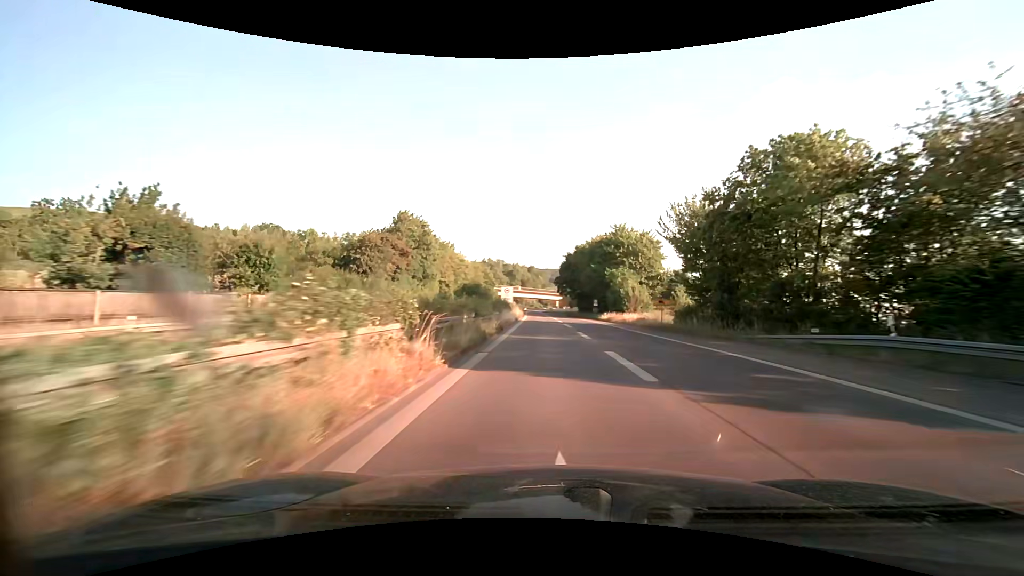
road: trunk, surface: asphalt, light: Day
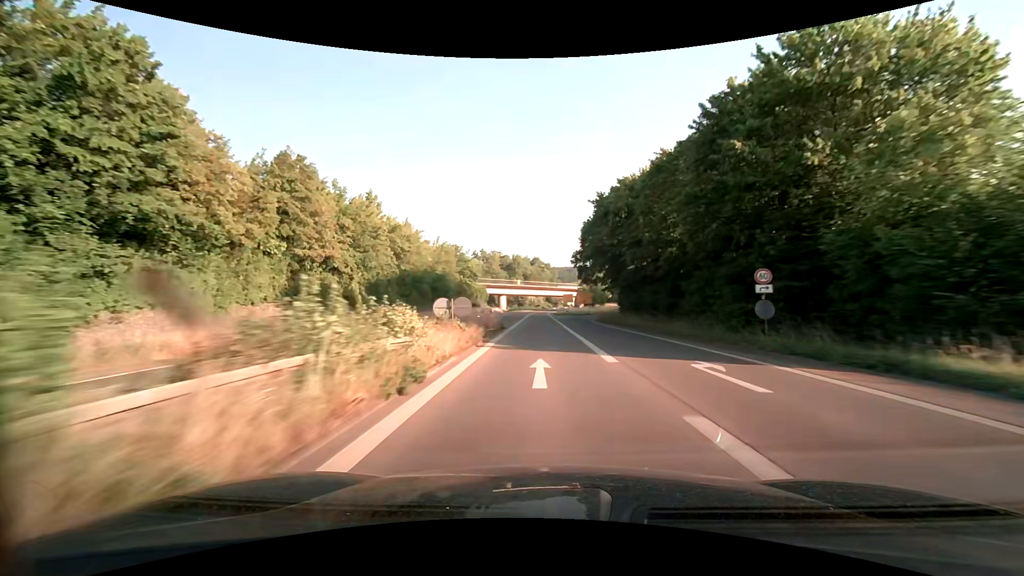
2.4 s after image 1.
(-0.4, +56.7) m; -1°
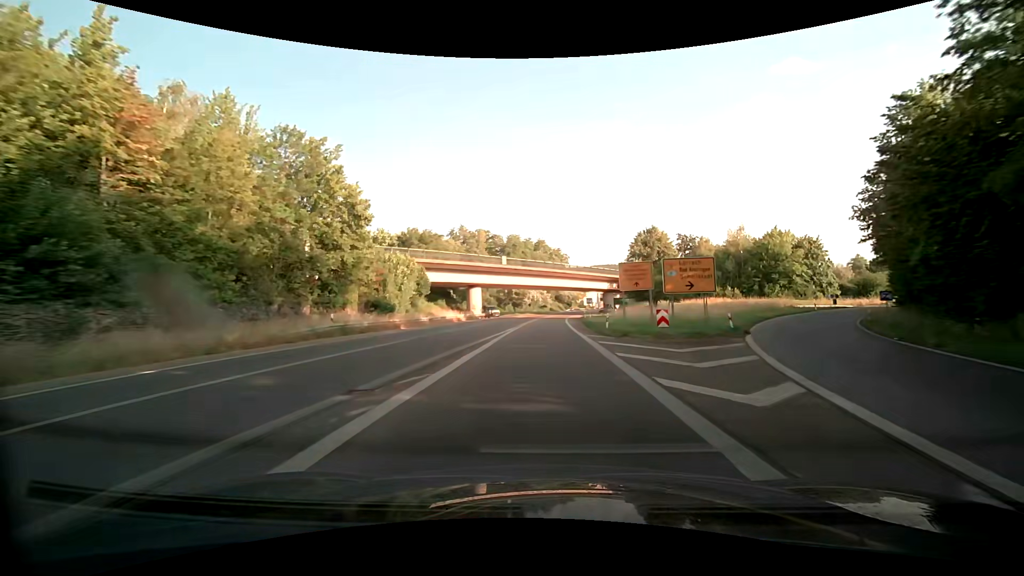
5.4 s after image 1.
(-0.7, +71.0) m; -1°
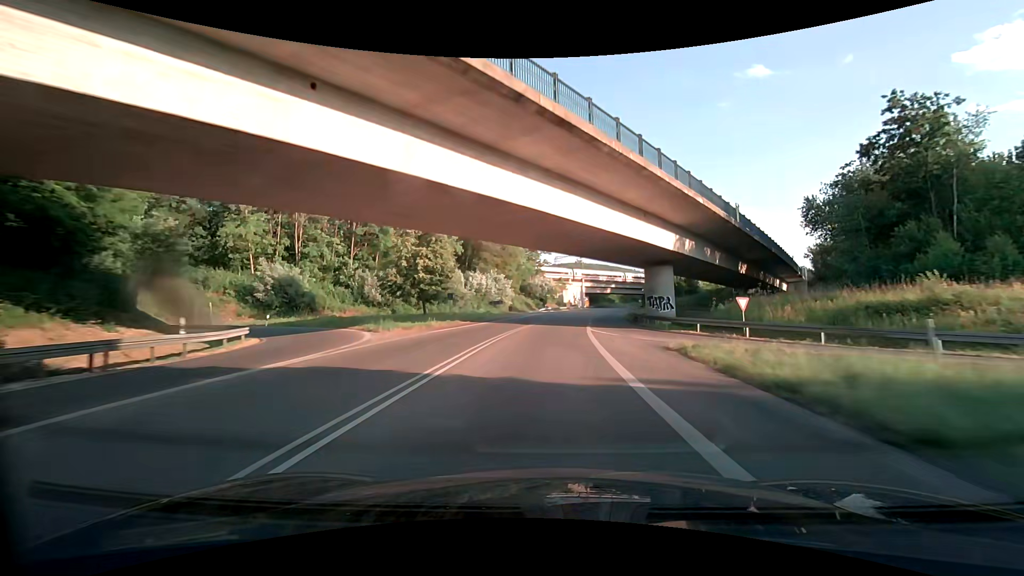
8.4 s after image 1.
(+1.8, +70.9) m; +4°
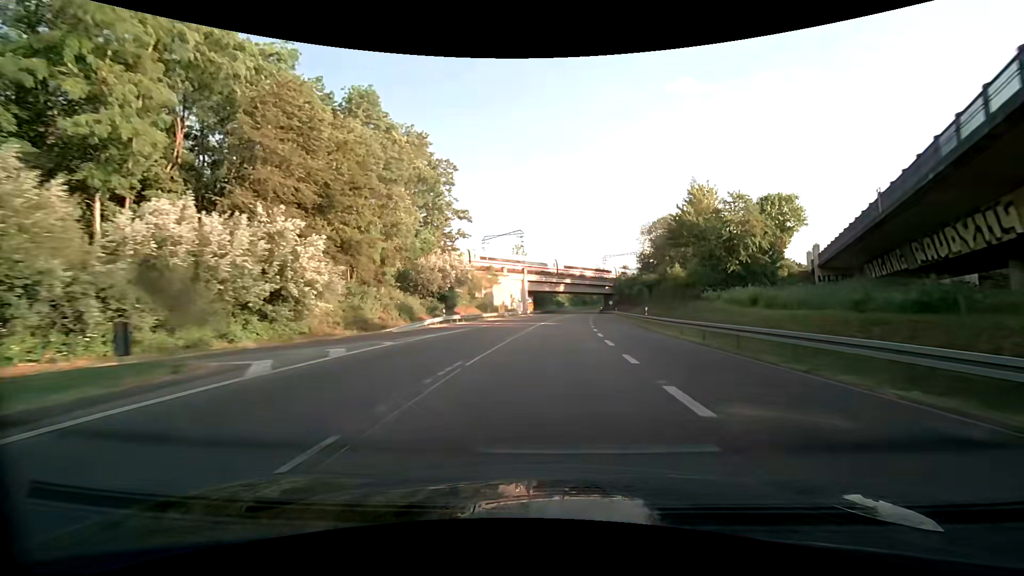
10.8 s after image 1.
(+3.8, +56.5) m; +7°
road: primary
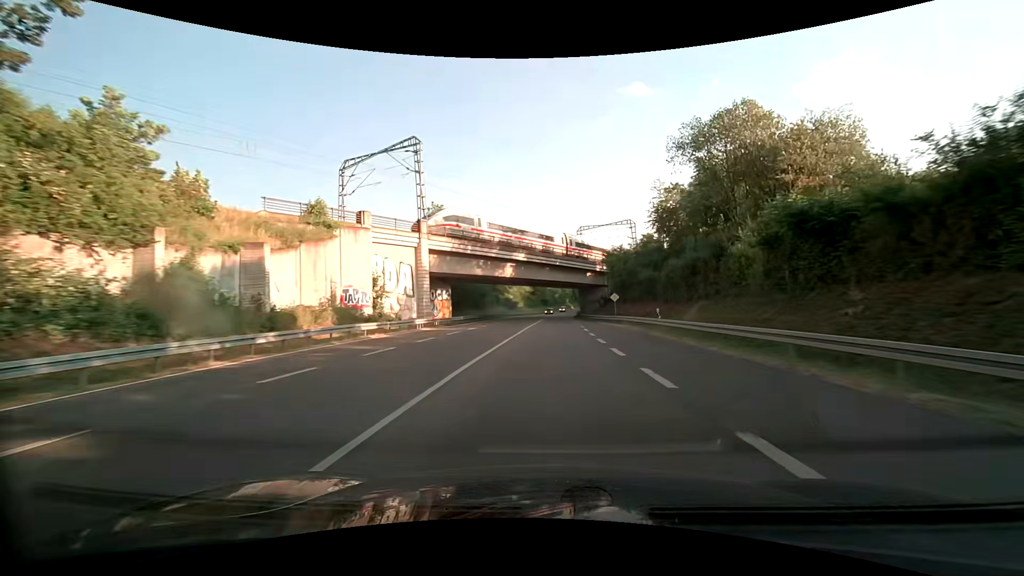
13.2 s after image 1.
(+3.1, +56.6) m; +5°
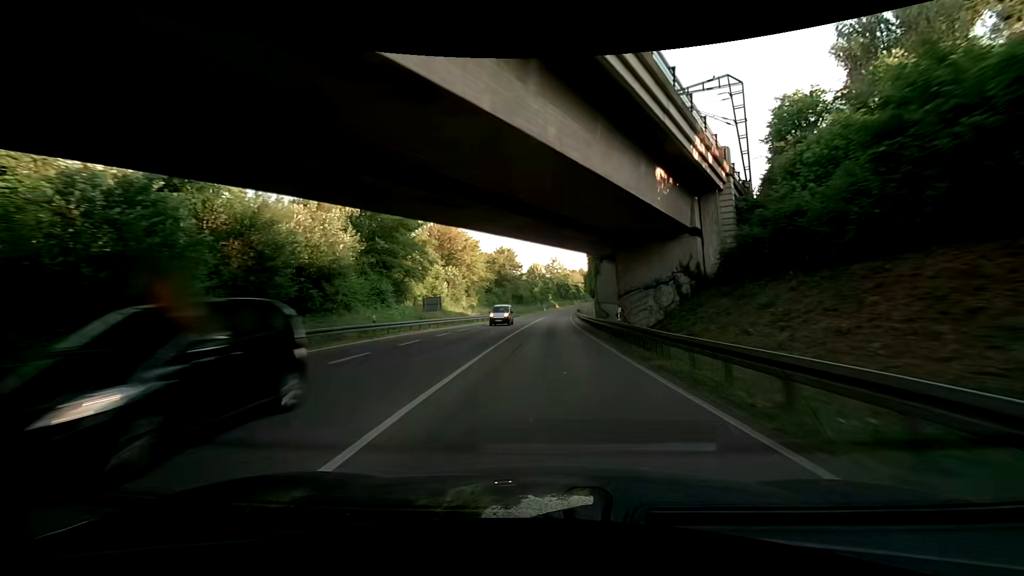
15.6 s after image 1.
(+1.1, +56.8) m; +2°
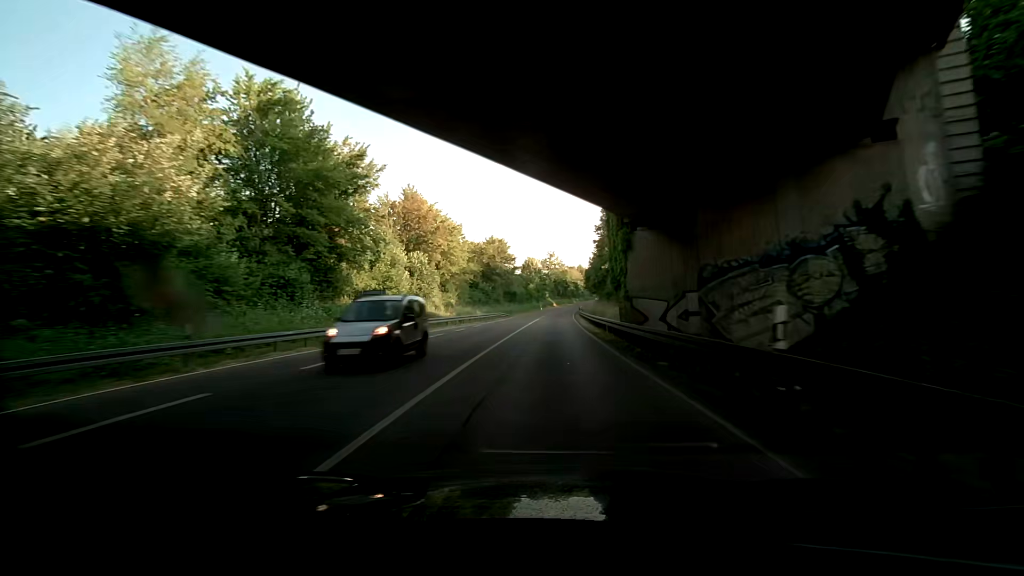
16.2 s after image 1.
(+0.1, +14.2) m; +2°
(0, +10) (0, +20) (-1, +30) (-1, +40) (0, +50) (0, +60) (0, +70) (+1, +80) (+1, +90) (+2, +100) m
